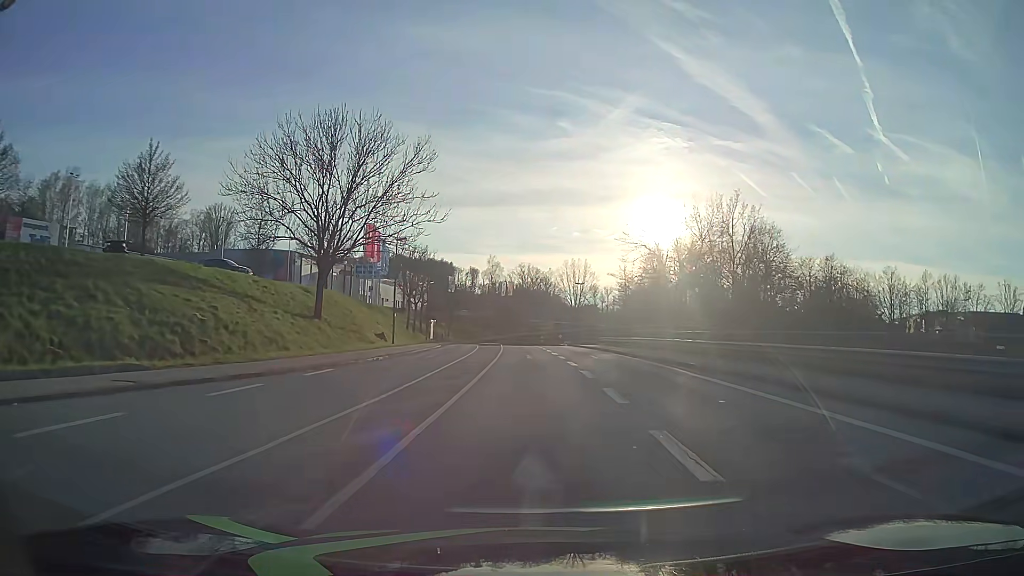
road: tertiary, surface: asphalt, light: Day
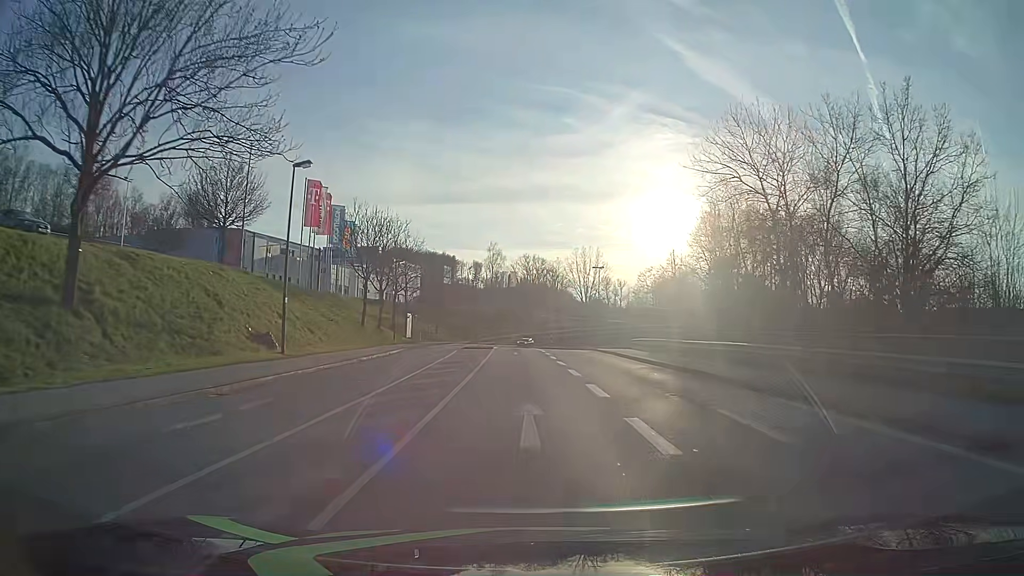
(0.0, +22.9) m; 0°
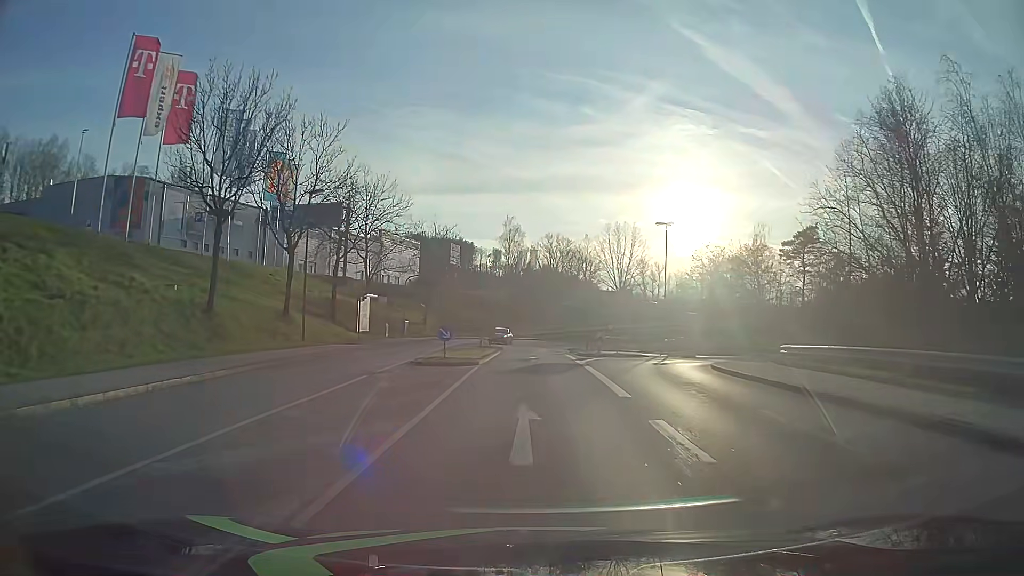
(-0.5, +30.7) m; -2°
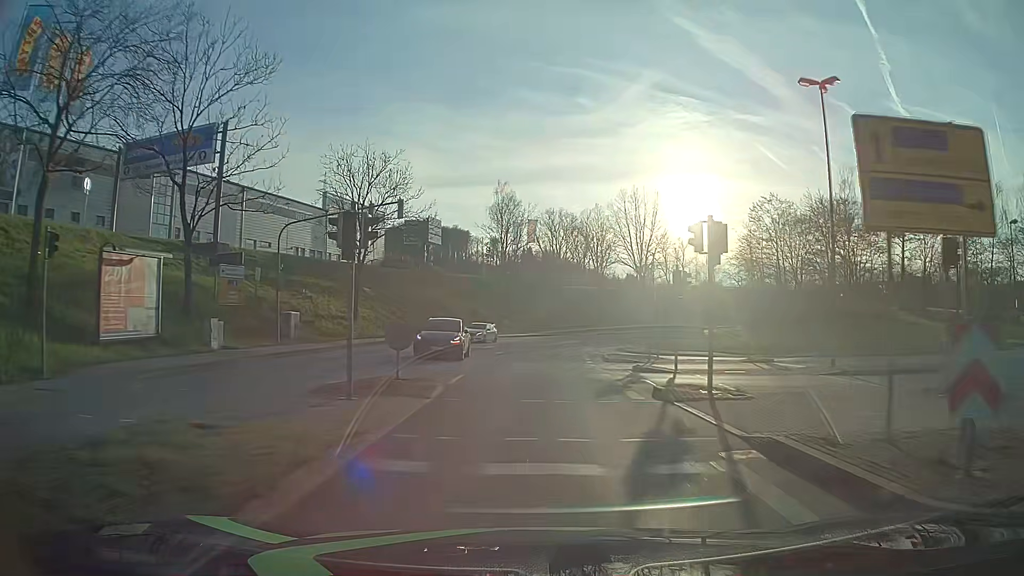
(-0.1, +31.0) m; 0°
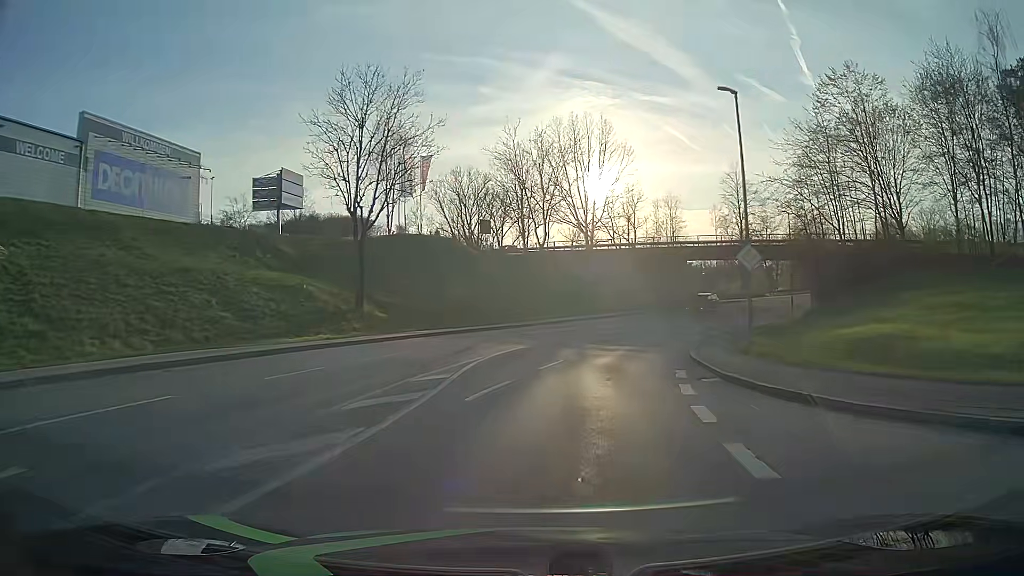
(+1.0, +38.9) m; +7°
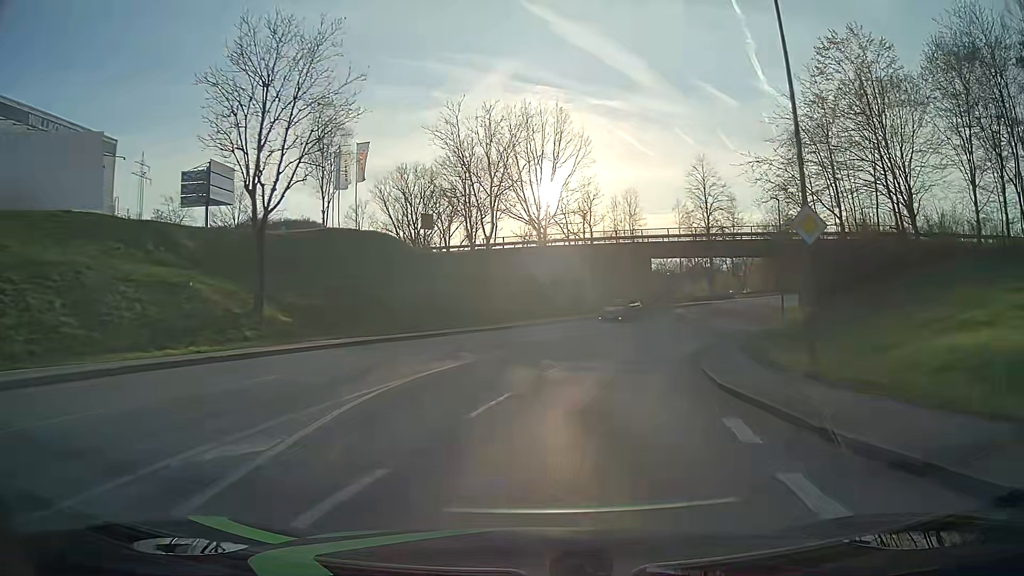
(+0.3, +7.7) m; +5°
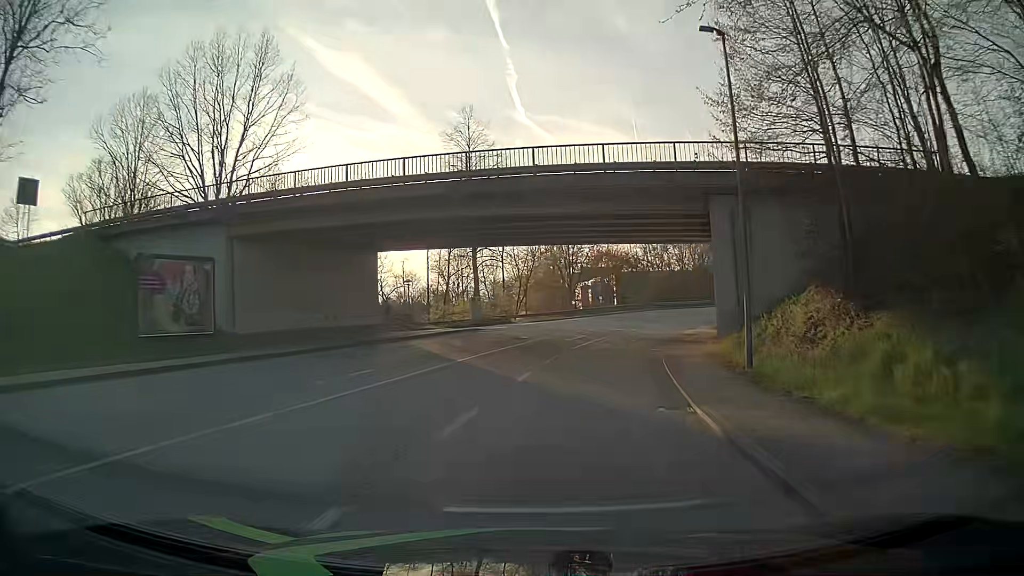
(+5.7, +29.8) m; +21°
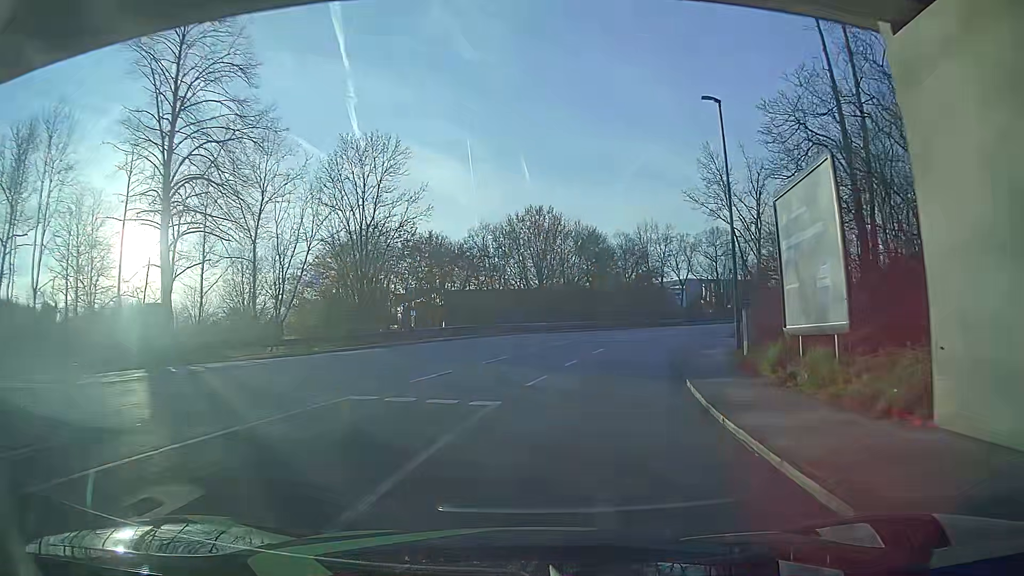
(+3.6, +29.7) m; +9°
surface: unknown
(0, +10) (+3, +20) (+6, +29) (+9, +39) (+14, +48) (+19, +56) (+25, +64) (+32, +71) (+39, +79) (+45, +86) m
